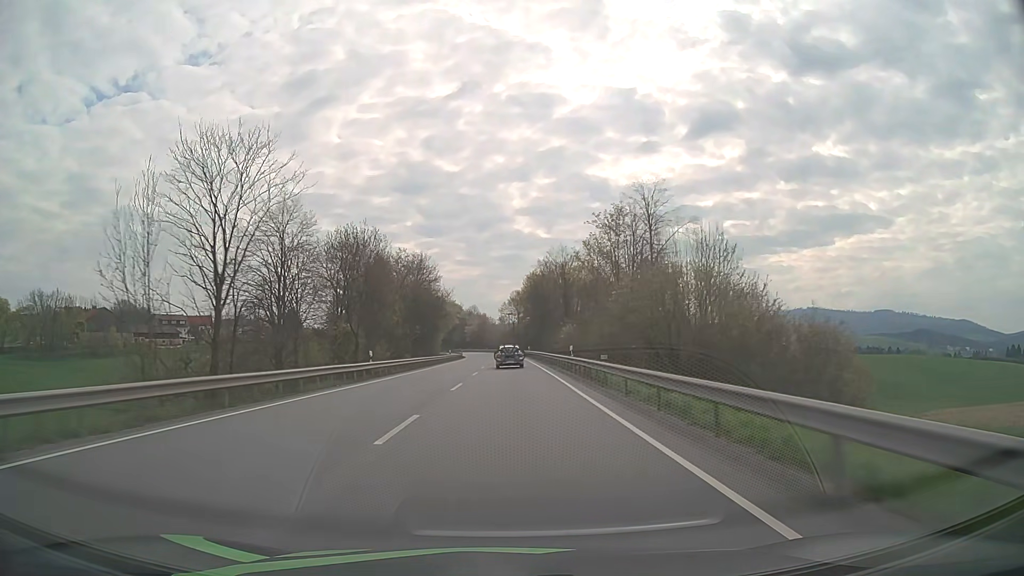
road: primary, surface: asphalt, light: Day
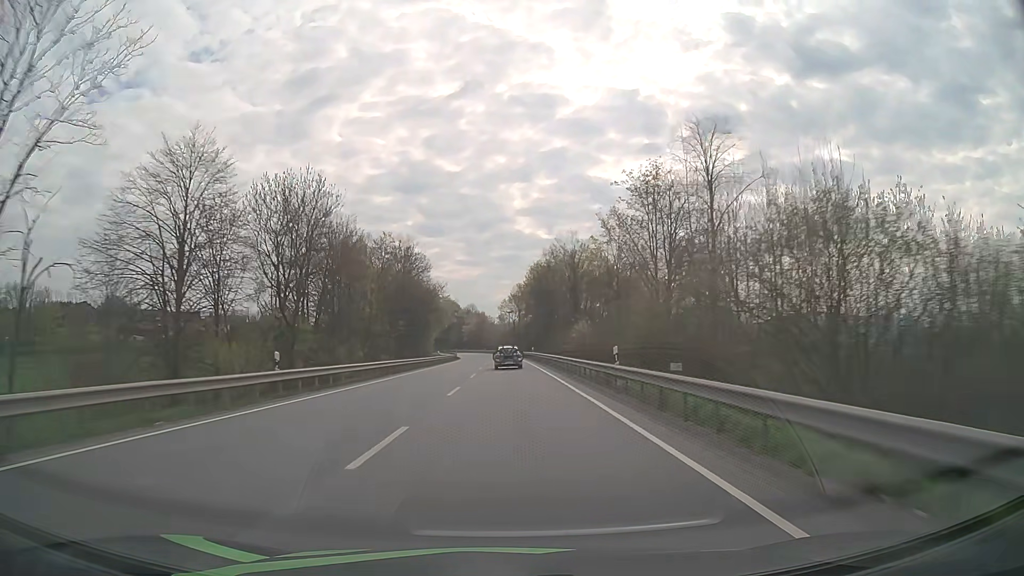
(0.0, +14.0) m; 0°
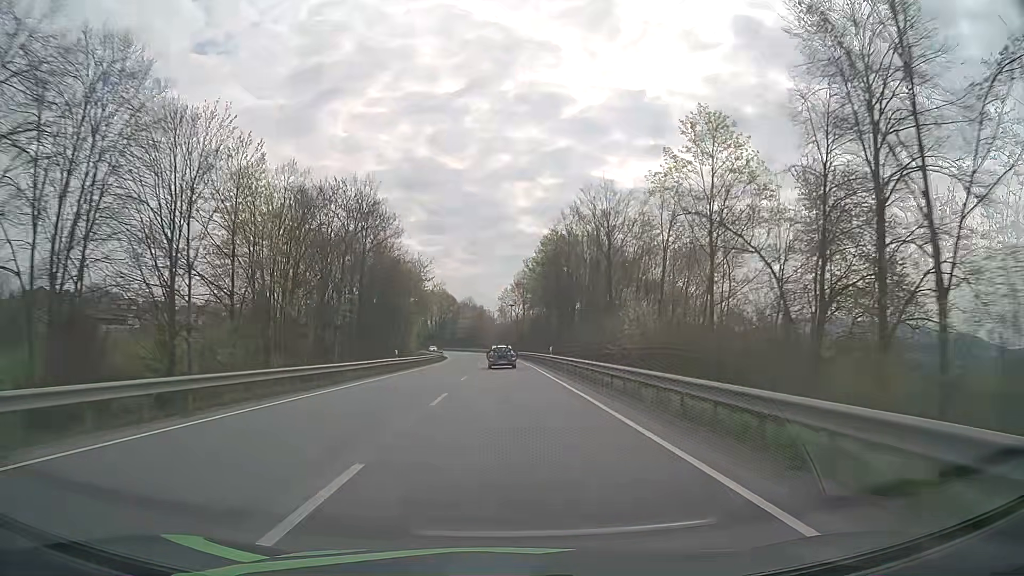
(0.0, +27.9) m; 0°
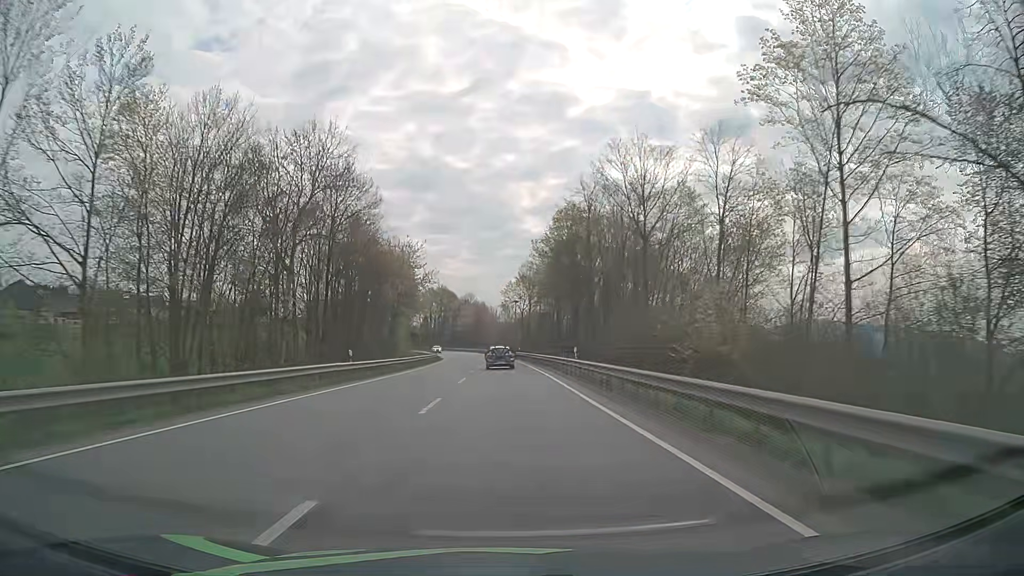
(0.0, +13.9) m; 0°
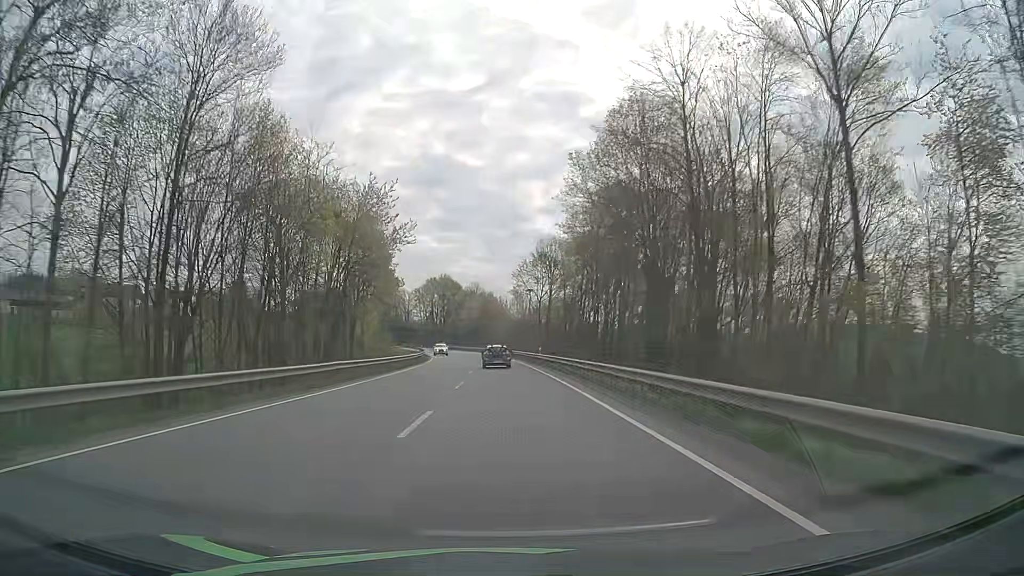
(-0.1, +27.8) m; -1°
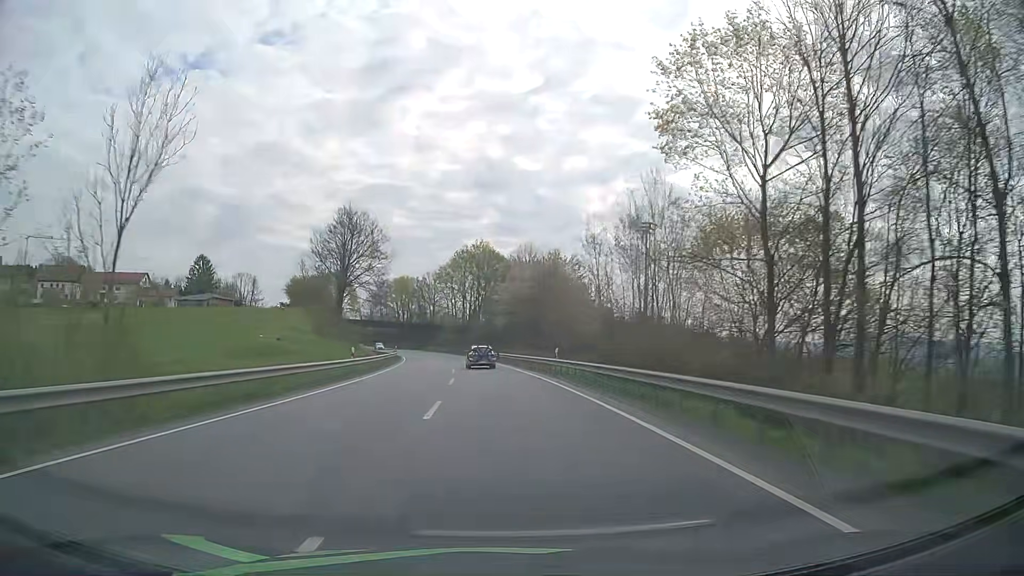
(-2.1, +69.6) m; -4°
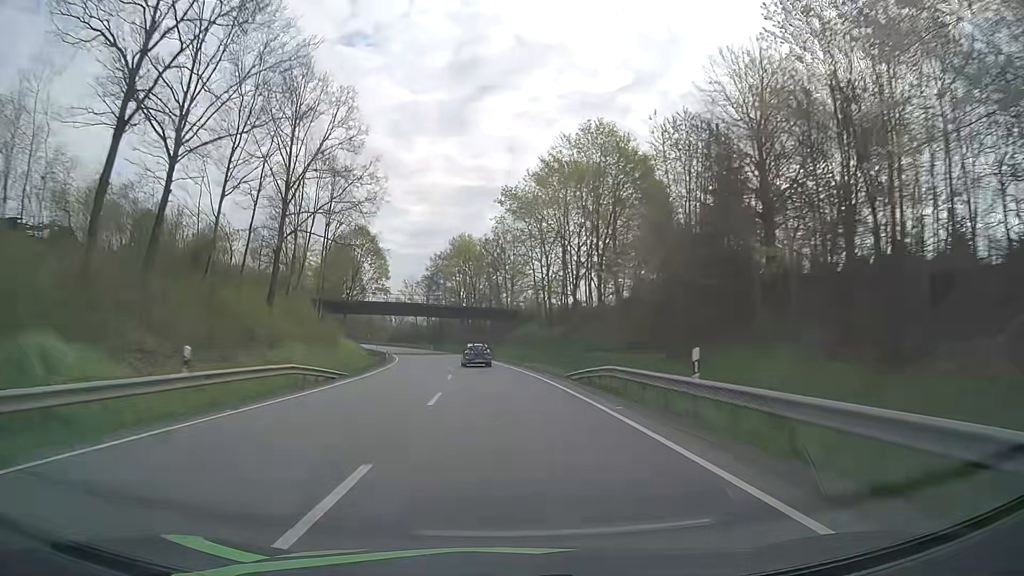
(-4.9, +69.1) m; -8°
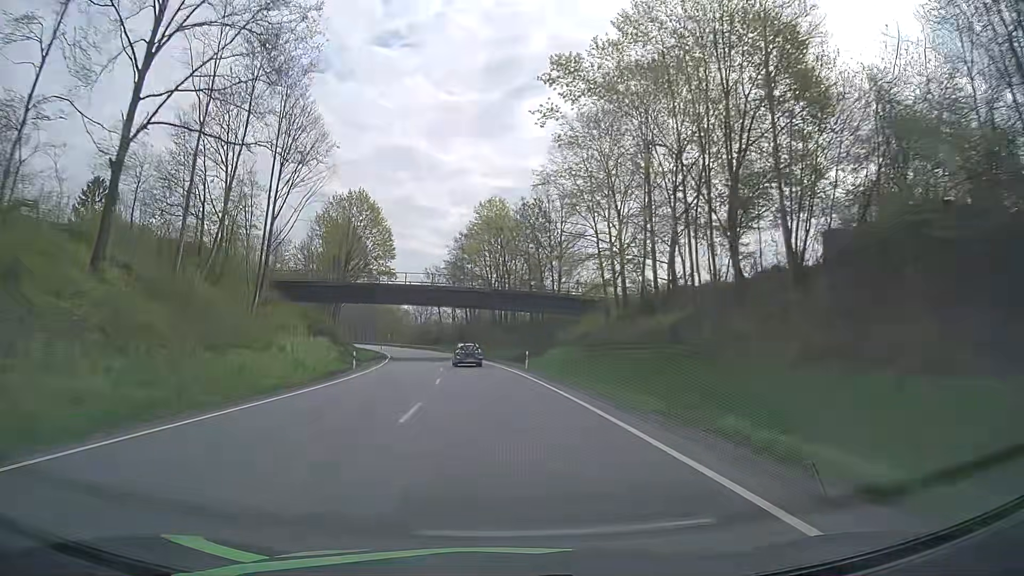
(-0.6, +27.7) m; -3°
(0, +10) (0, +20) (-1, +30) (-2, +40) (-3, +50) (-4, +60) (-6, +70) (-7, +80) (-9, +89) (-12, +99) m
